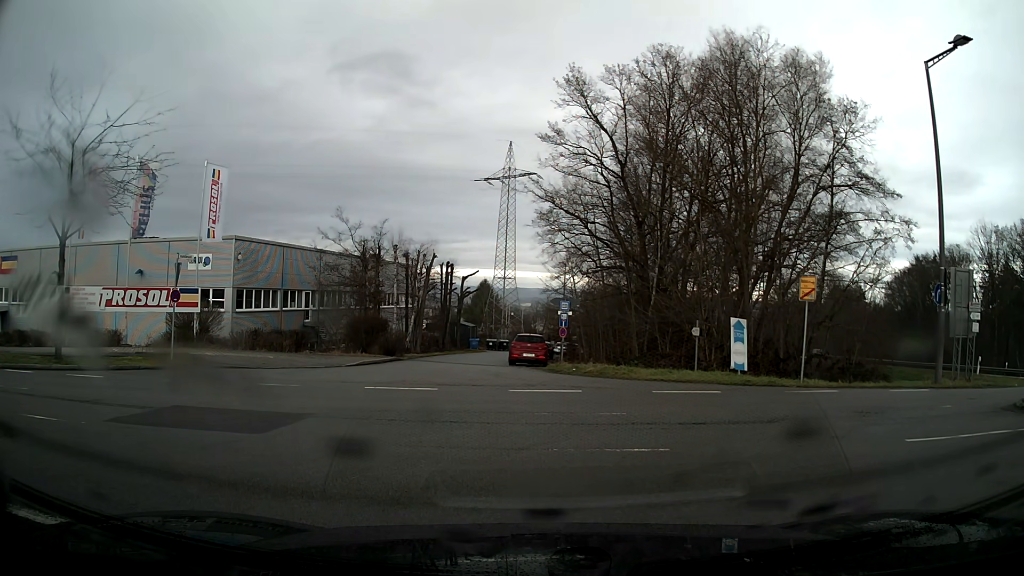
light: Day
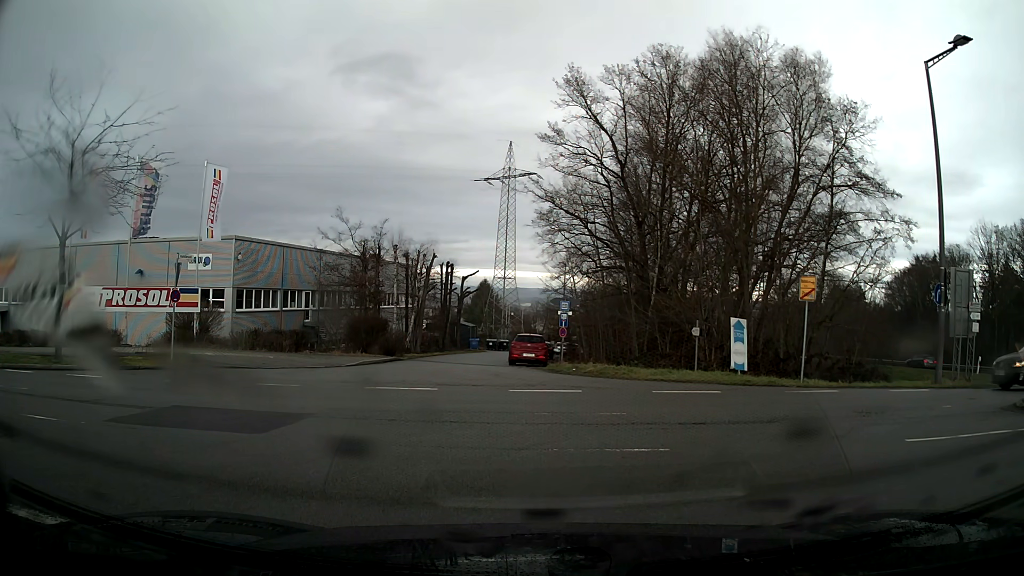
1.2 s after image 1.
(0.0, 0.0) m; 0°
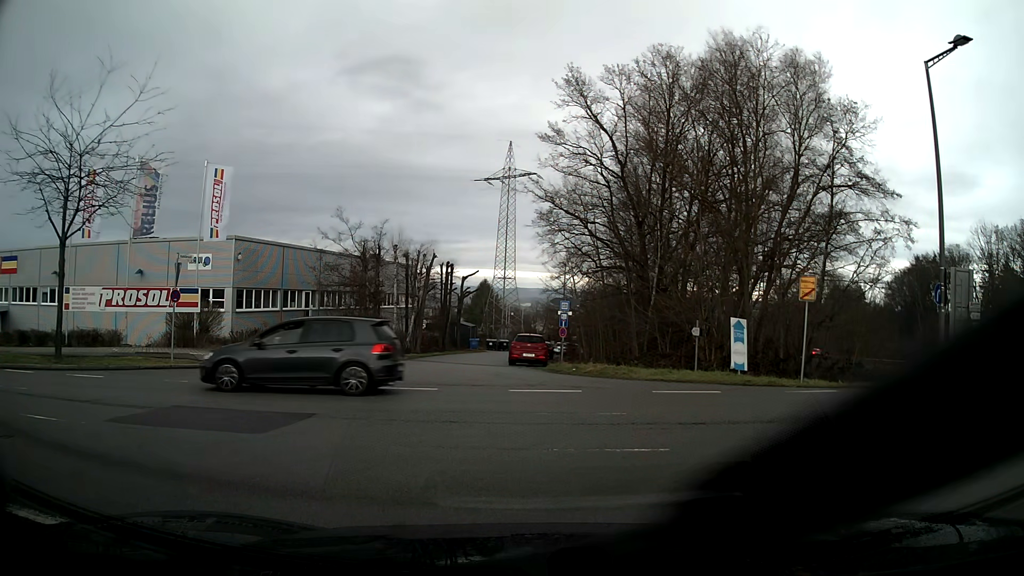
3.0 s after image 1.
(0.0, 0.0) m; 0°
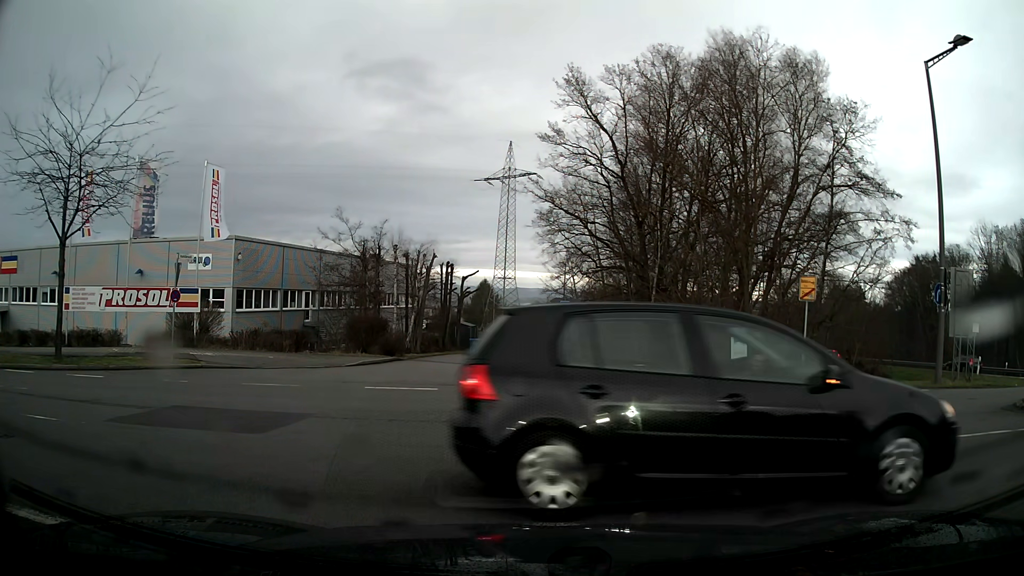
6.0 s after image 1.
(0.0, 0.0) m; 0°
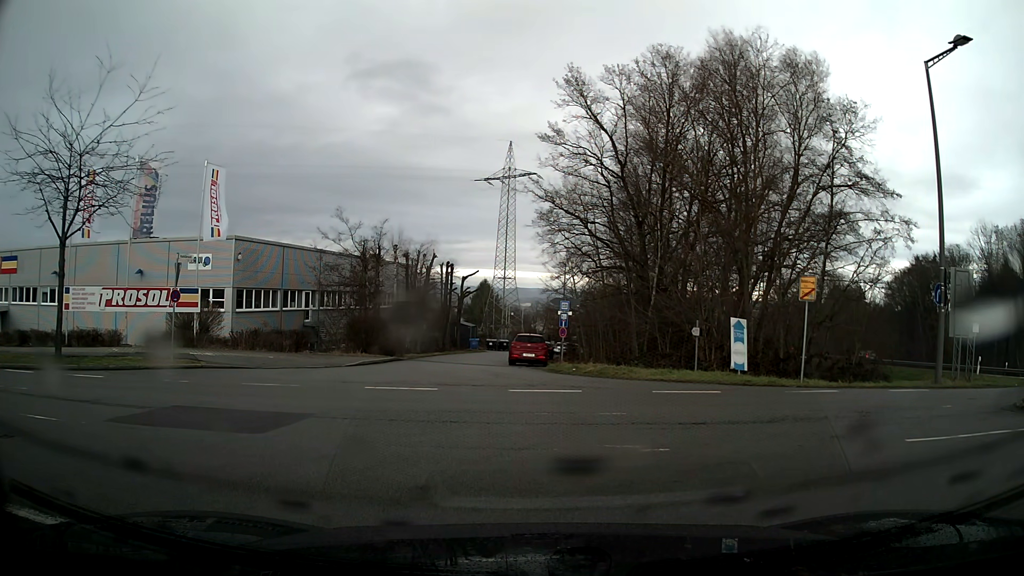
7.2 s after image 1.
(0.0, 0.0) m; 0°
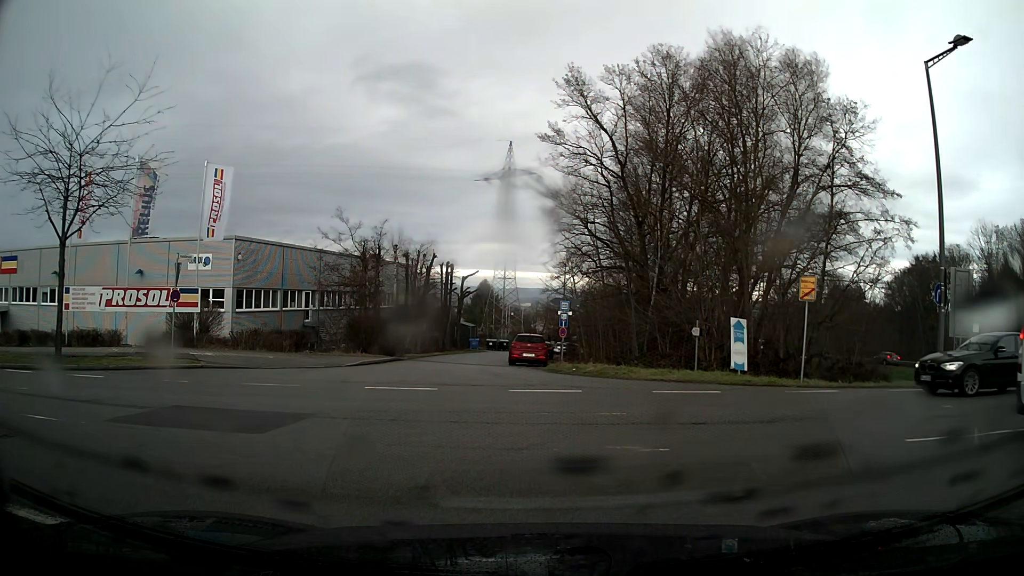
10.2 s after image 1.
(0.0, 0.0) m; 0°
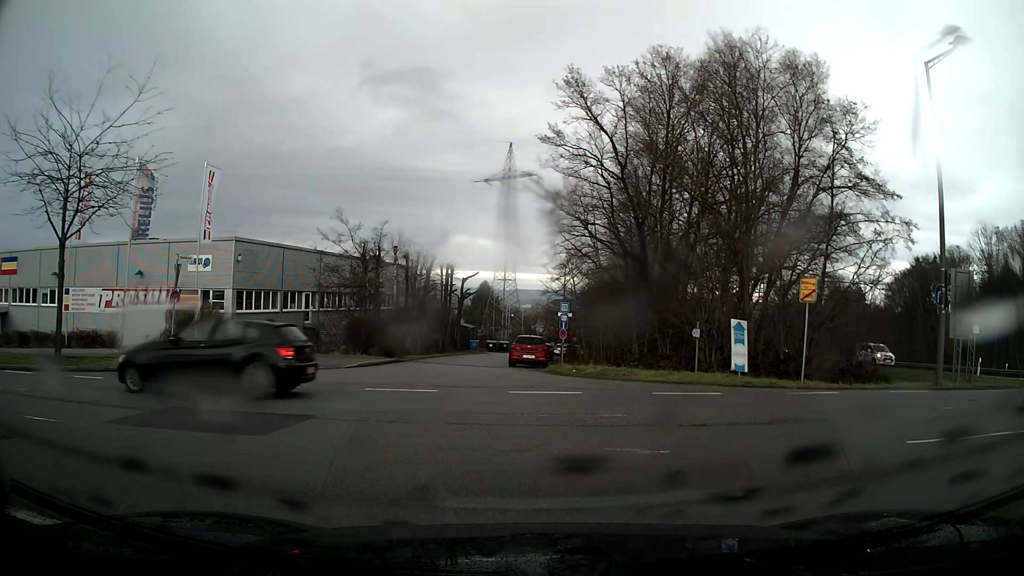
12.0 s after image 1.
(0.0, 0.0) m; 0°
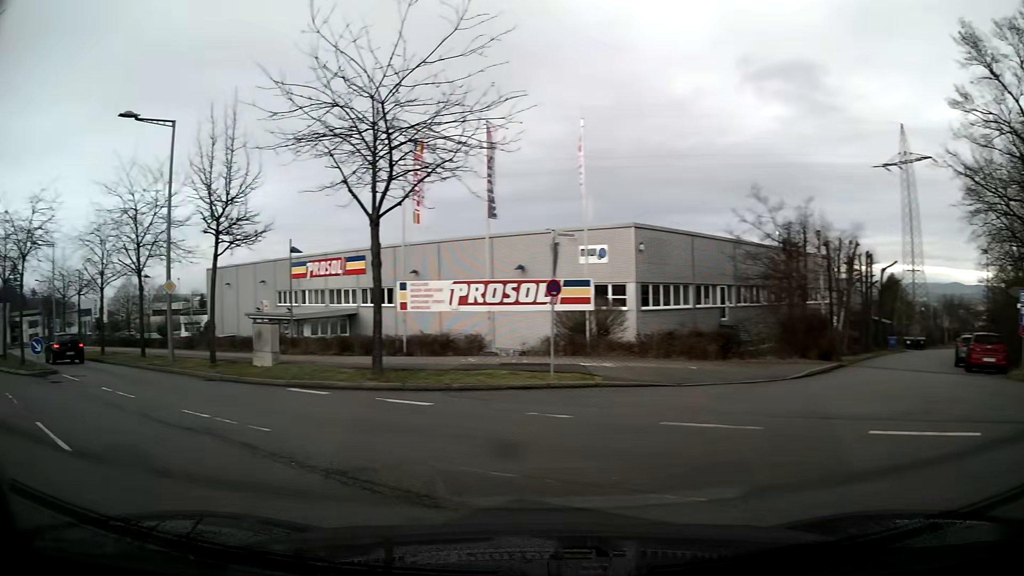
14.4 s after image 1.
(-2.2, +5.9) m; -39°
(-3, +9) (-9, +17) (-16, +24) (-23, +31) (-31, +38) (-38, +46) (-44, +53) (-51, +61) (-57, +69) (-62, +77) m
